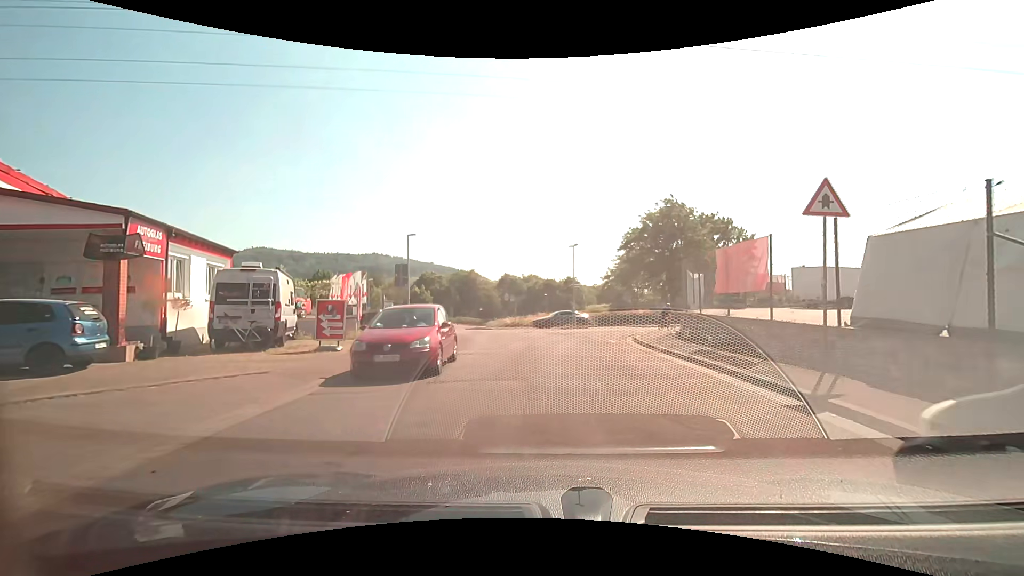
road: unclassified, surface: asphalt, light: Day
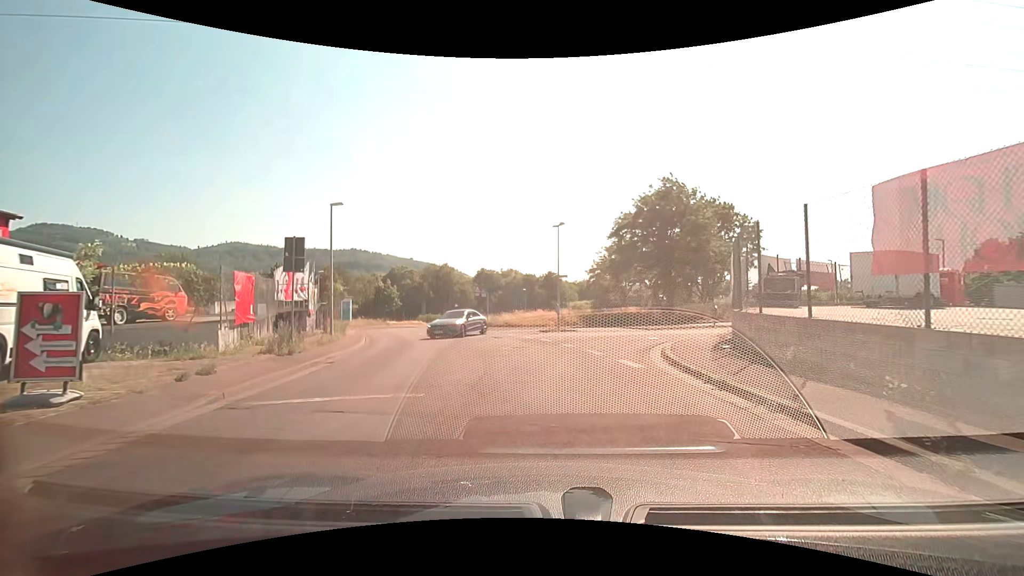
(+0.1, +8.2) m; +2°
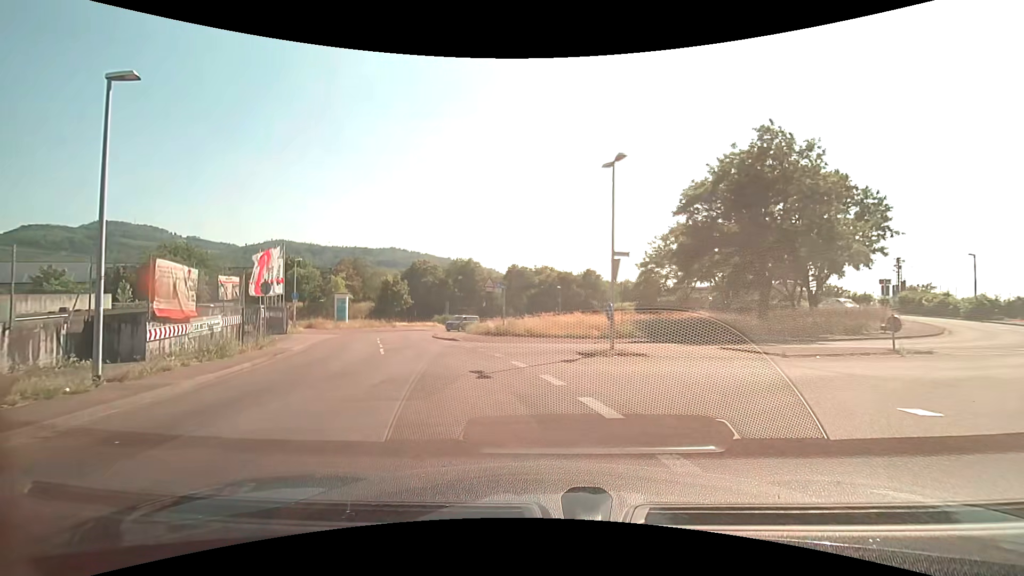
(0.0, +13.0) m; -4°
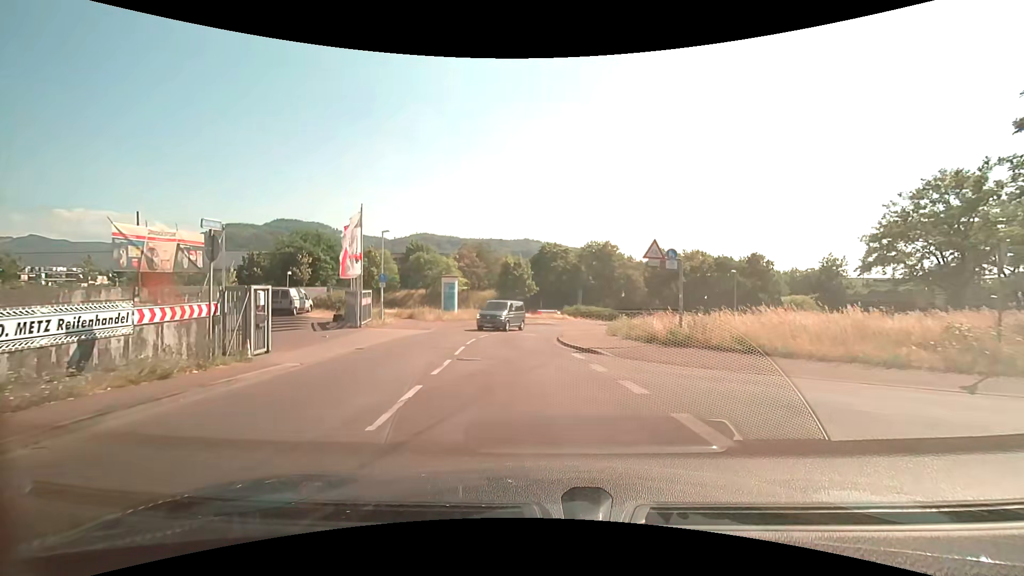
(-2.1, +13.0) m; -15°
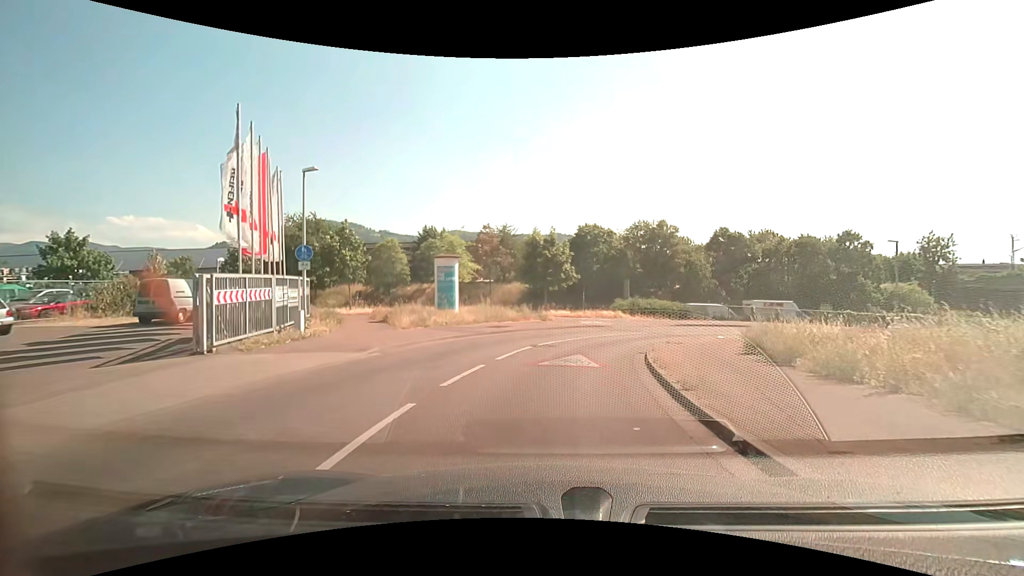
(-0.7, +15.3) m; -4°
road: tertiary
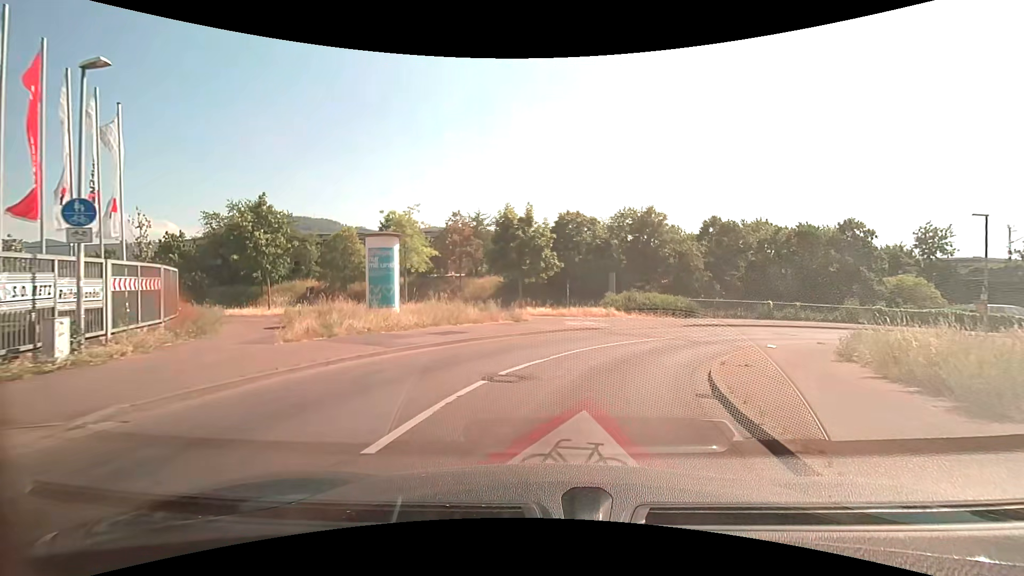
(+0.2, +8.0) m; +3°
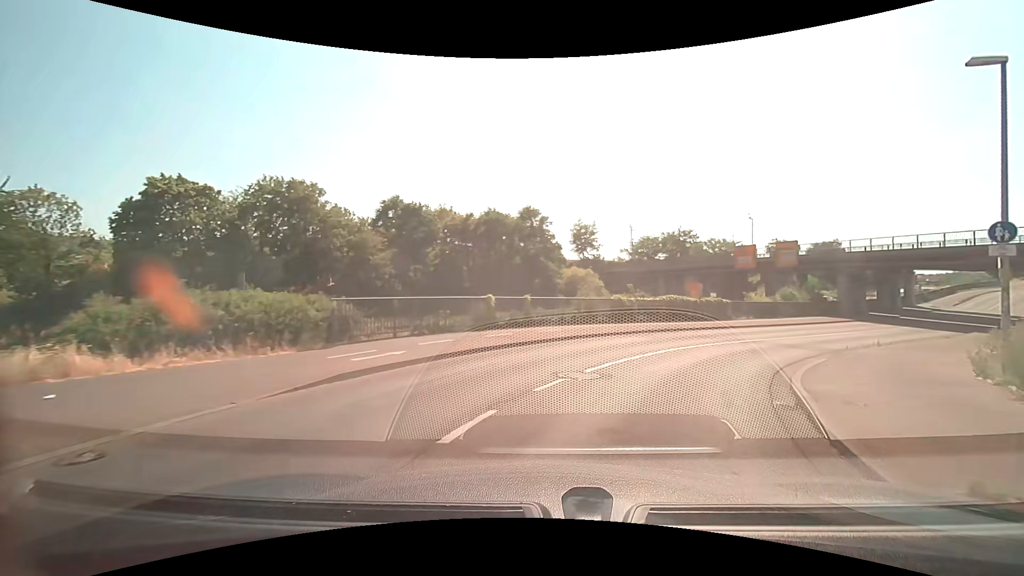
(+5.5, +20.0) m; +36°
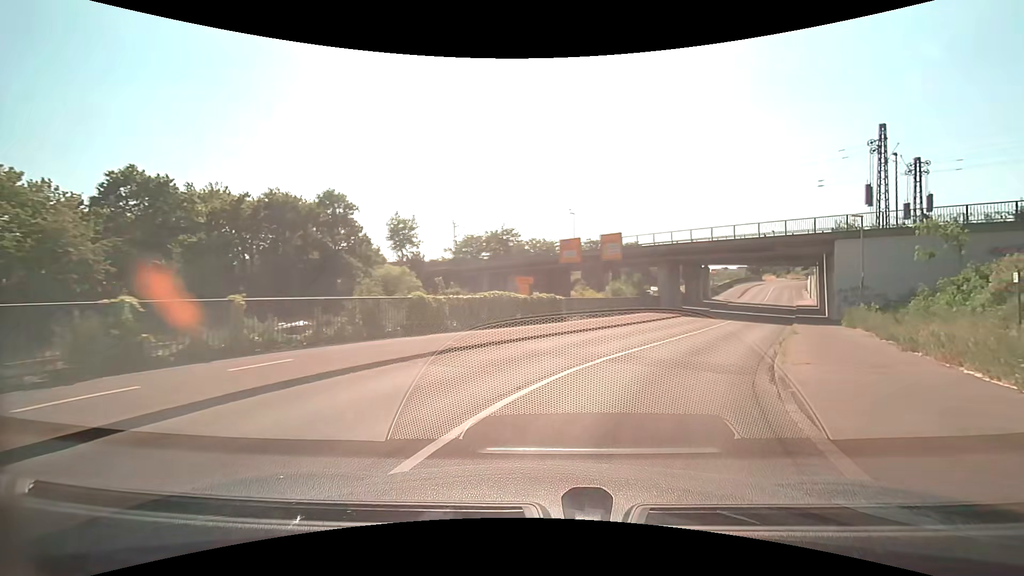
(+1.5, +9.0) m; +18°
(+2, +10) (+6, +19) (+10, +28) (+15, +37) (+19, +46) (+22, +55) (+26, +64) (+31, +73) (+35, +82) (+39, +91) m
